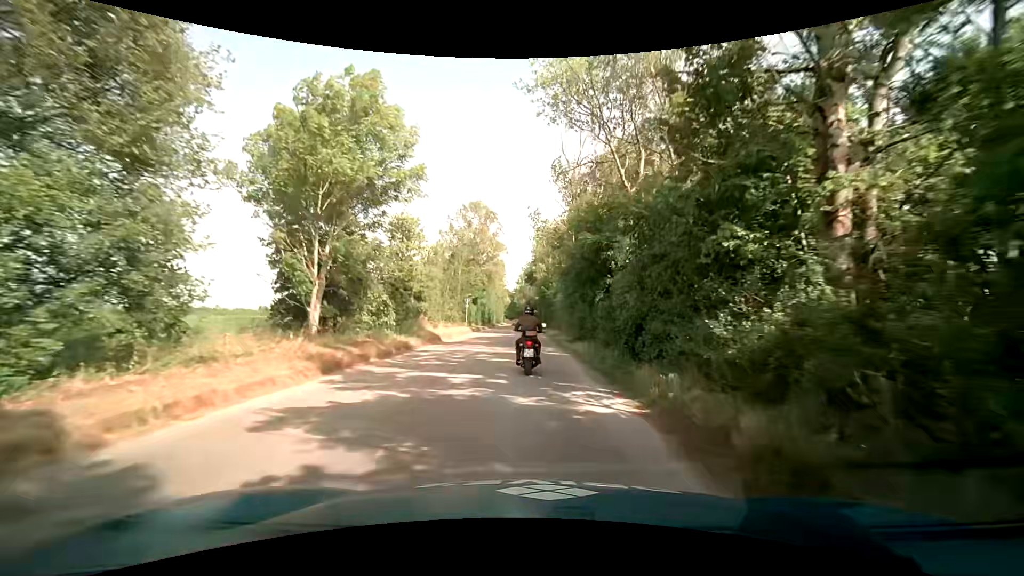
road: service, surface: asphalt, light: Day
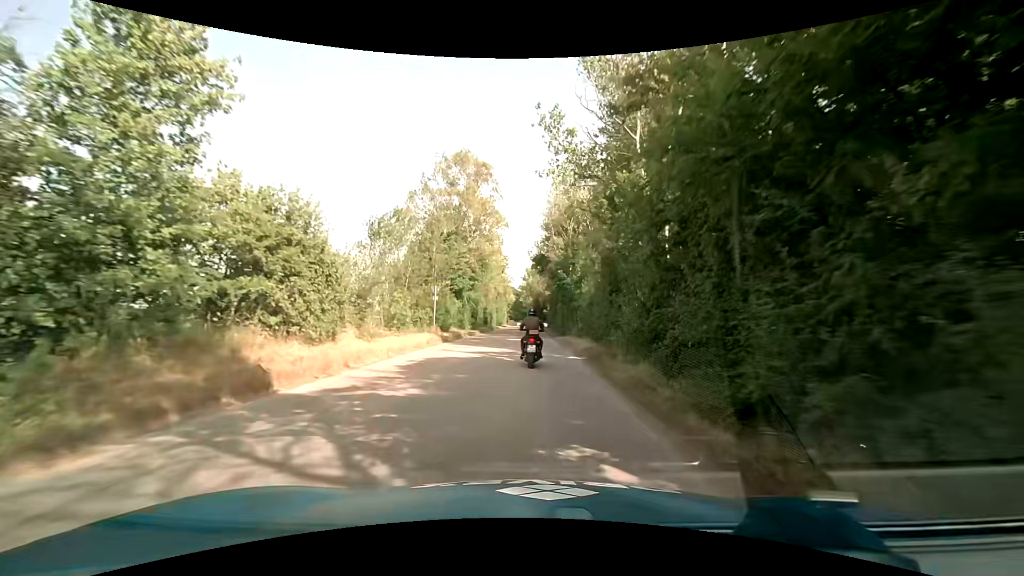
(-0.2, +19.4) m; -1°
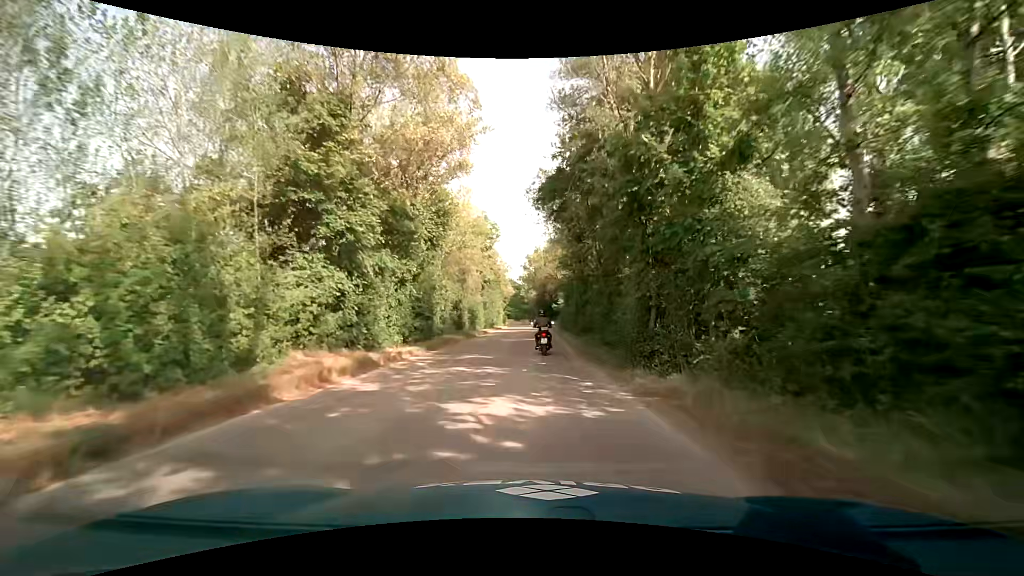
(-0.2, +26.1) m; -1°
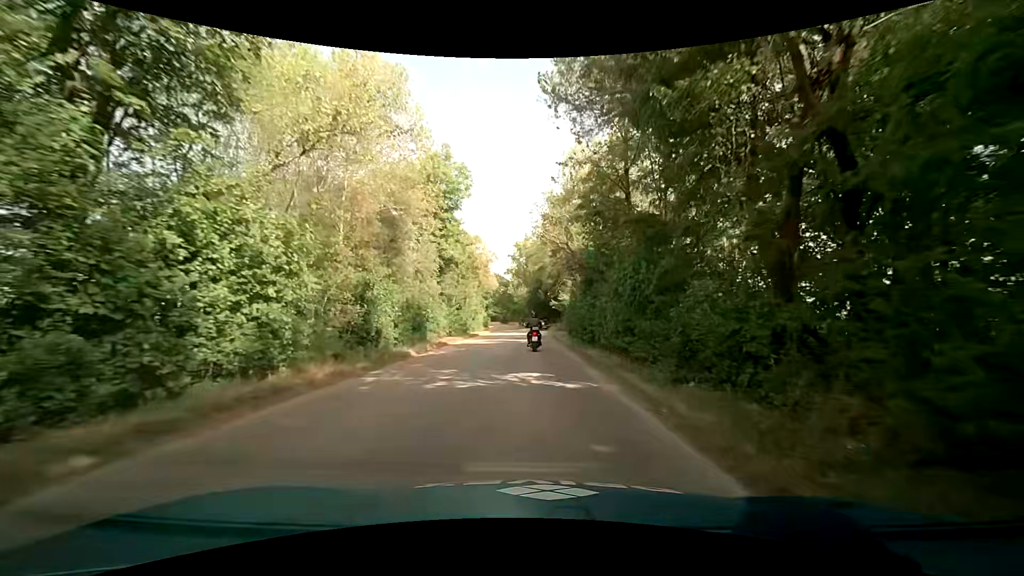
(+0.1, +20.2) m; +1°
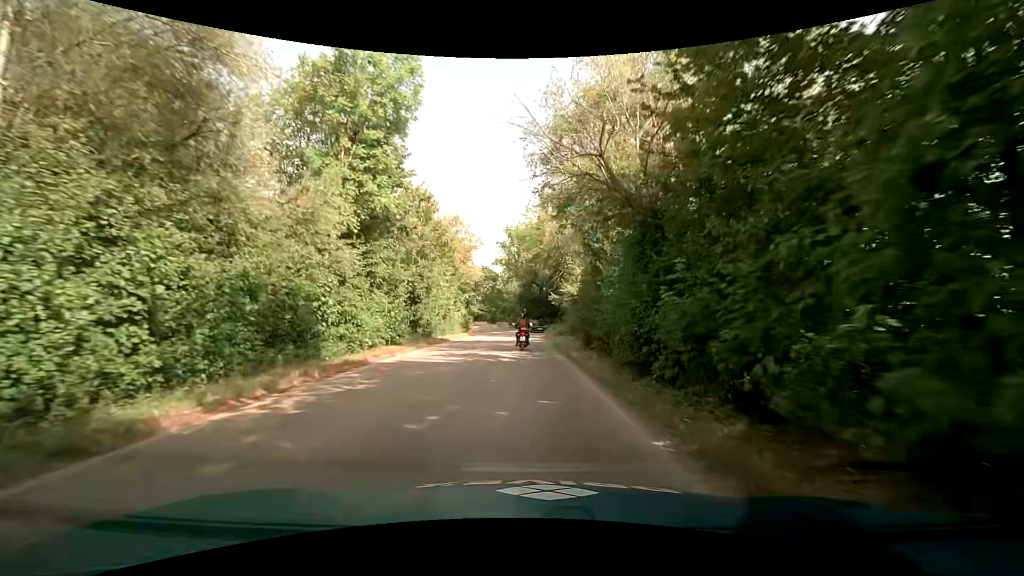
(+0.1, +13.5) m; +1°
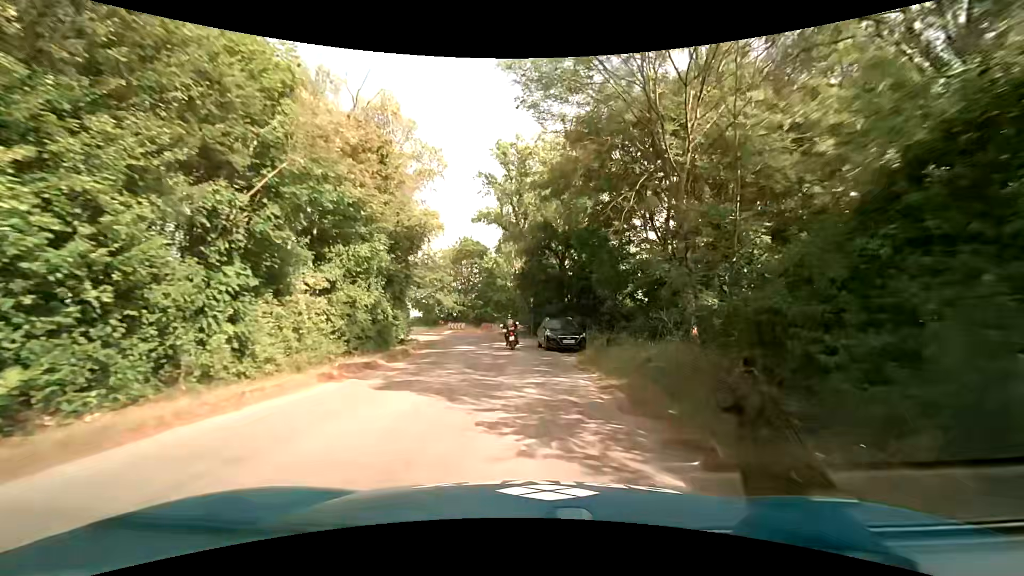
(-0.1, +32.6) m; 0°
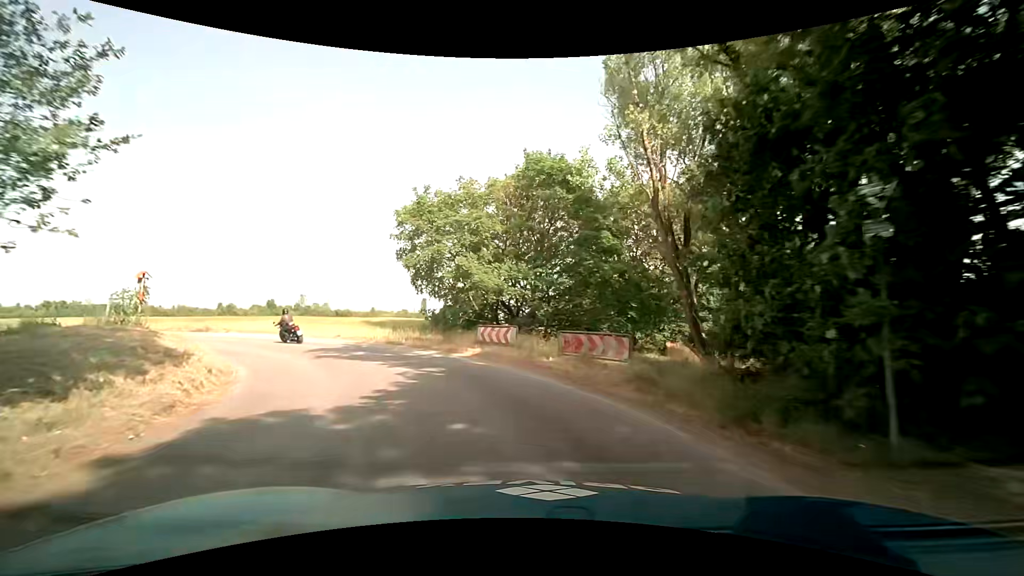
(-2.4, +29.8) m; -11°
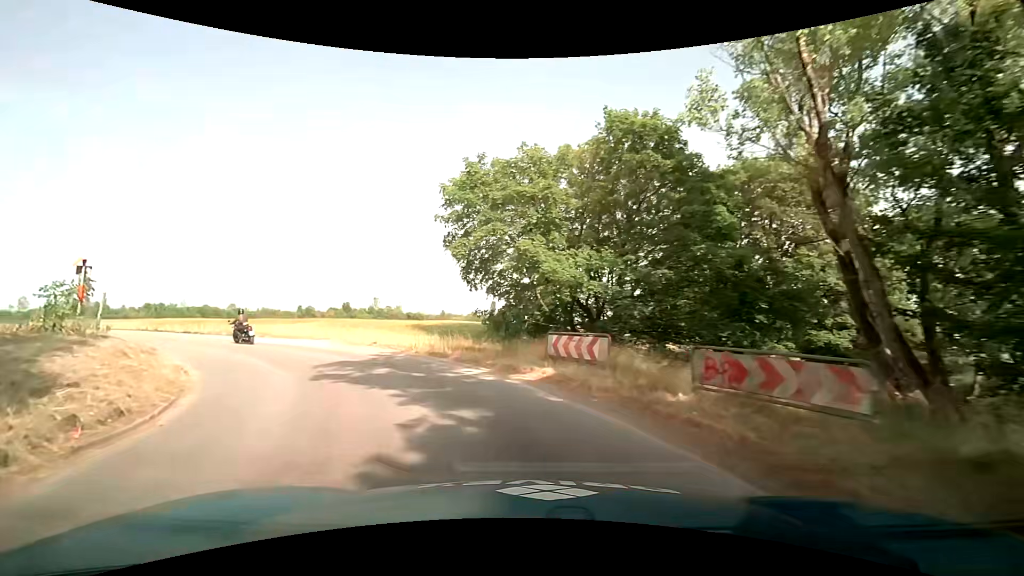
(-0.4, +5.7) m; -8°
(-2, +10) (-7, +18) (-14, +25) (-22, +31) (-31, +36) (-39, +42) (-47, +48) (-55, +53) (-64, +59) (-72, +65) m
